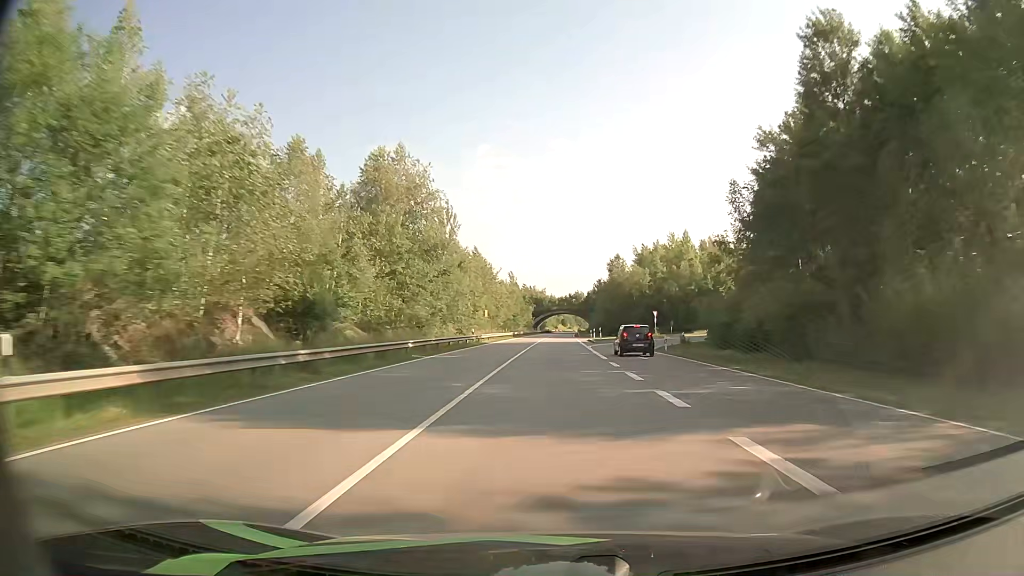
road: primary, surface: asphalt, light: Day
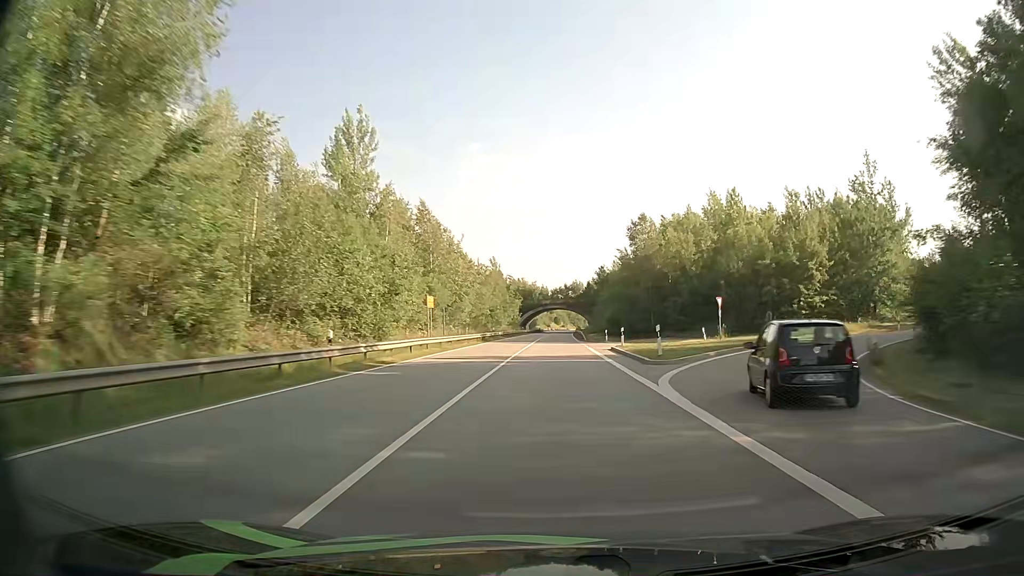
(+0.2, +34.4) m; +1°
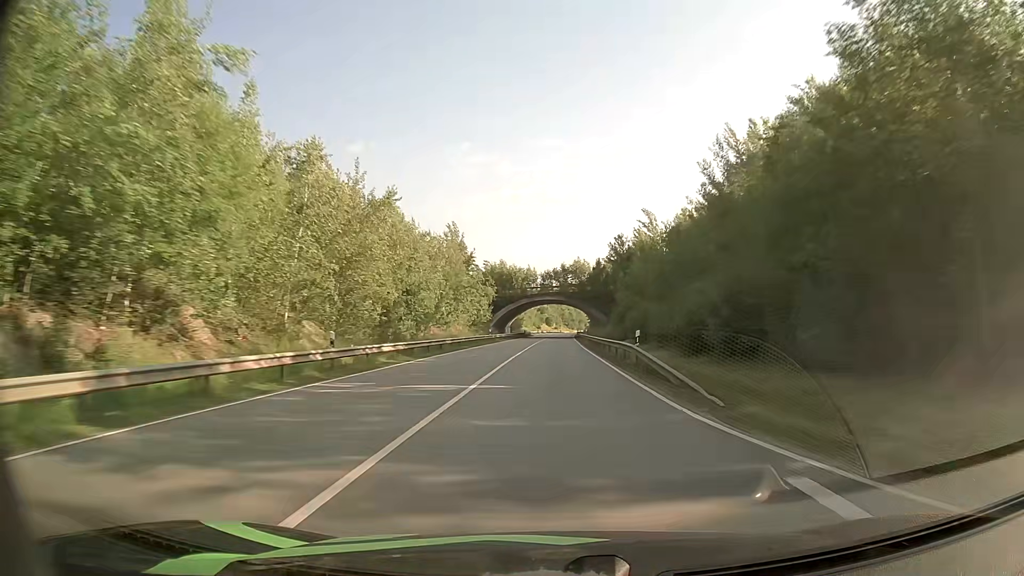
(+0.3, +51.9) m; +1°
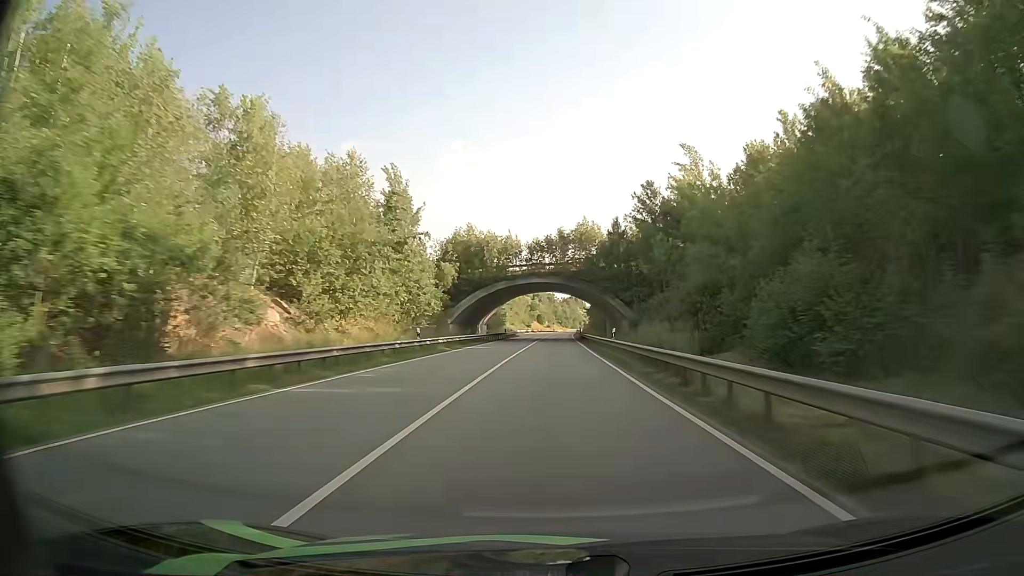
(+0.1, +34.7) m; +1°
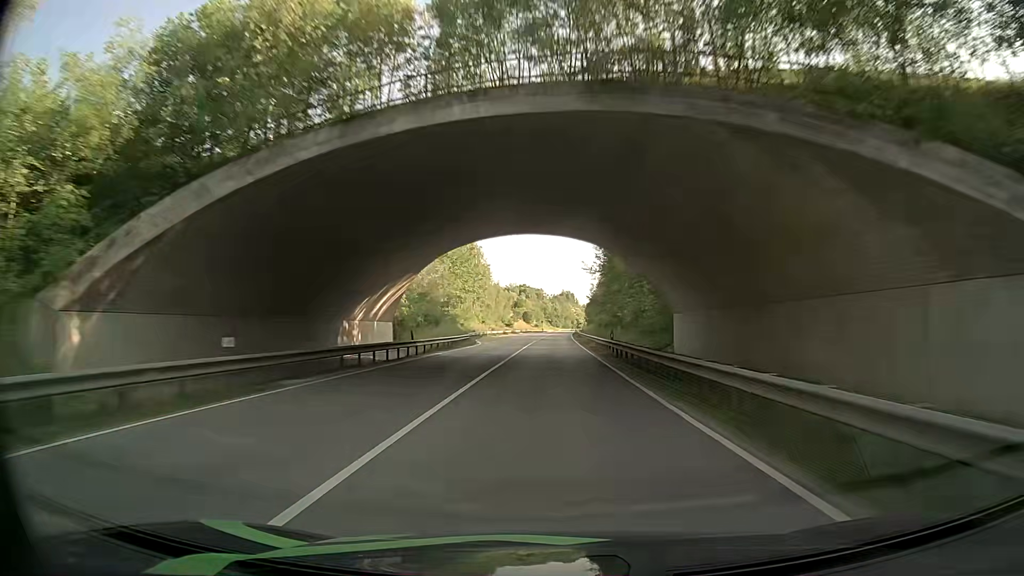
(+0.4, +52.2) m; +1°
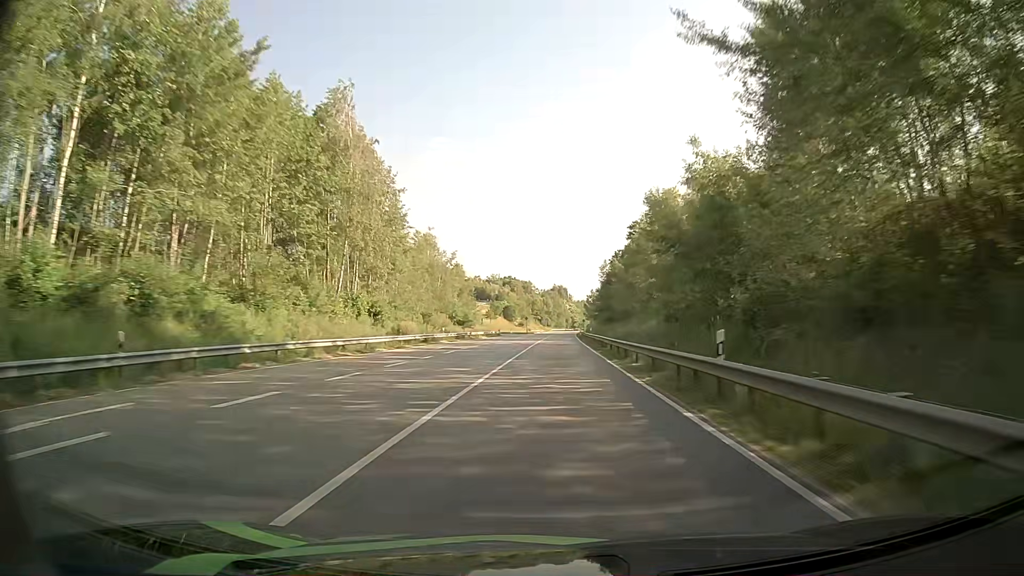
(+0.1, +69.7) m; +1°
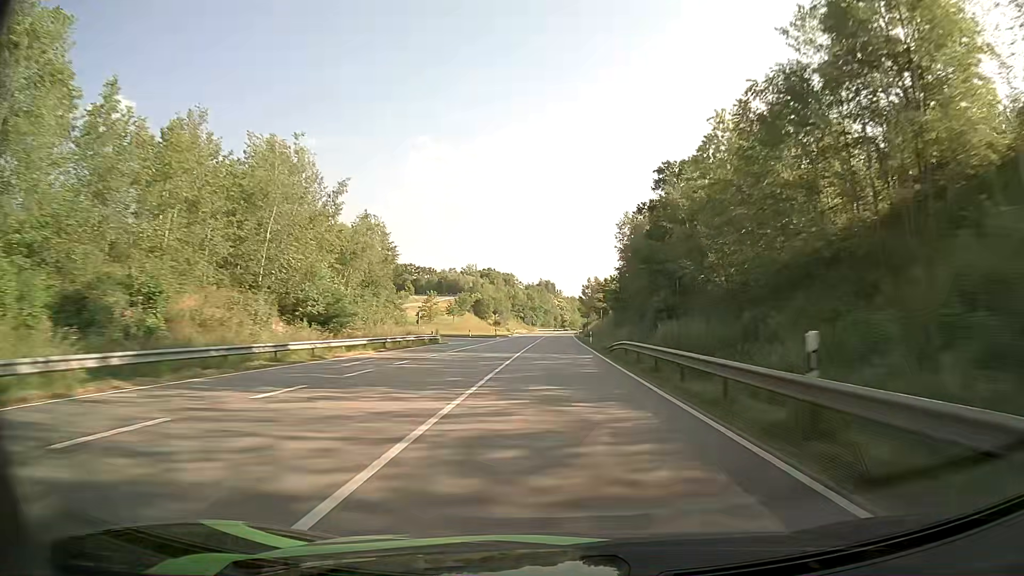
(+0.4, +52.3) m; +1°
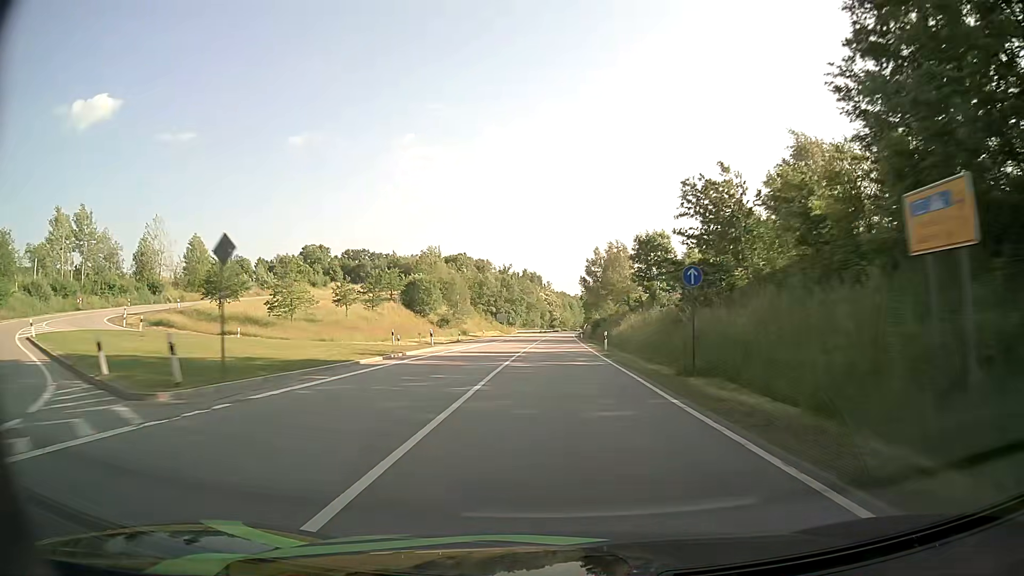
(+0.8, +69.8) m; +2°
(0, +10) (0, +20) (0, +30) (0, +40) (0, +50) (0, +60) (0, +70) (+1, +80) (+1, +90) (+1, +100) m
